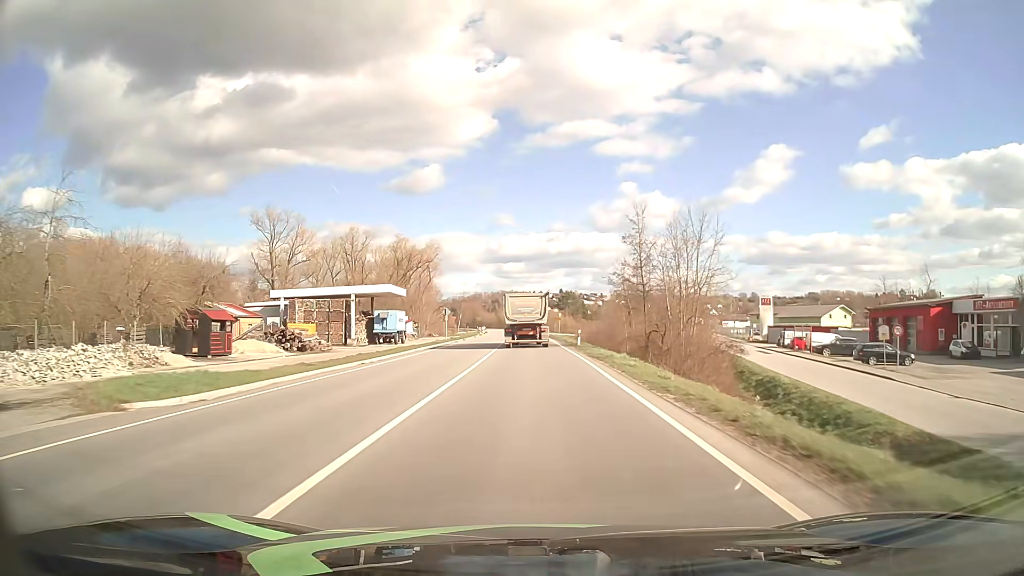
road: primary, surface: asphalt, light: Day
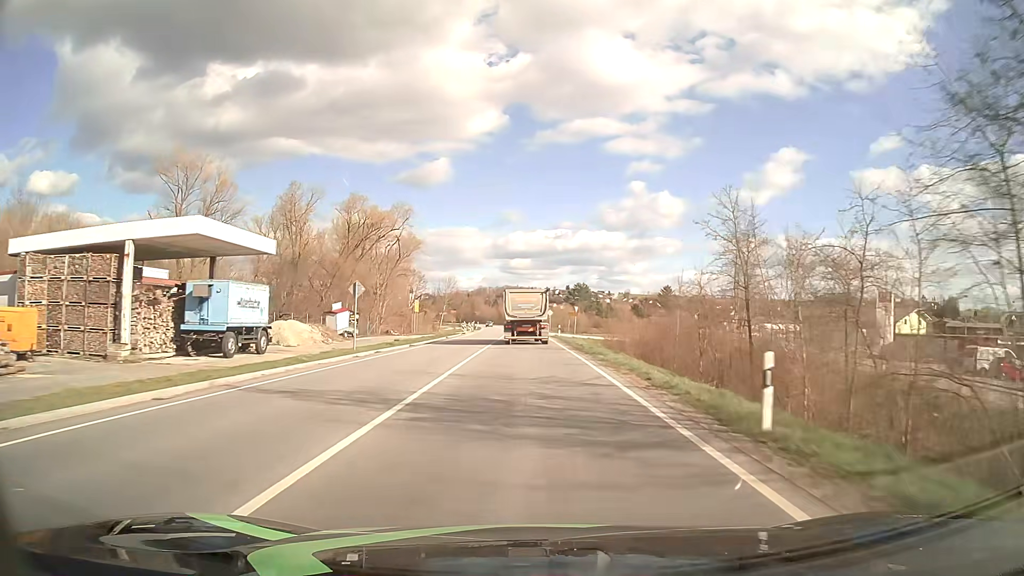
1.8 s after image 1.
(0.0, +34.0) m; 0°
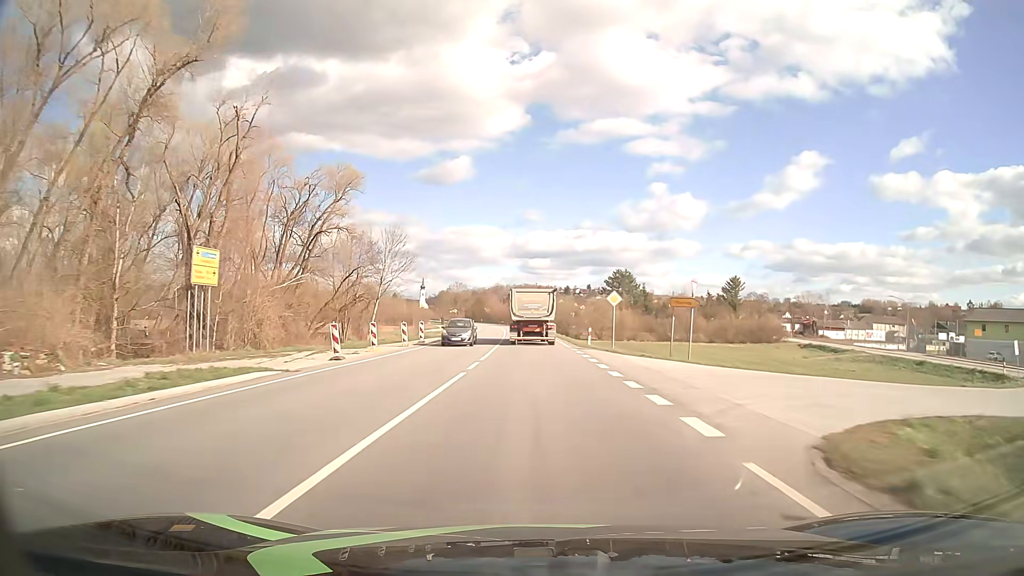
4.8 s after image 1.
(-0.8, +57.5) m; -2°
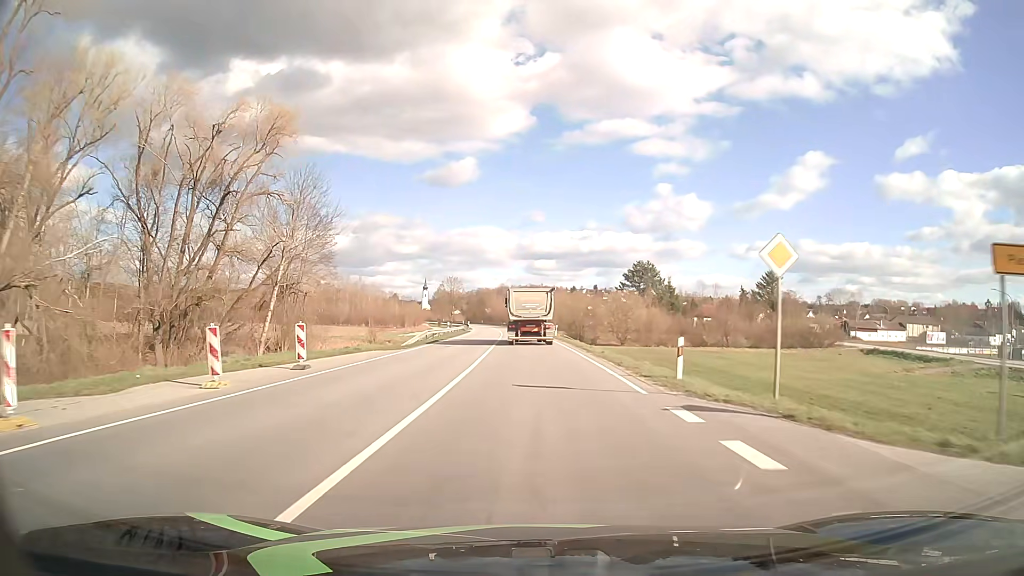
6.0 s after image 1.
(-0.1, +23.1) m; -1°
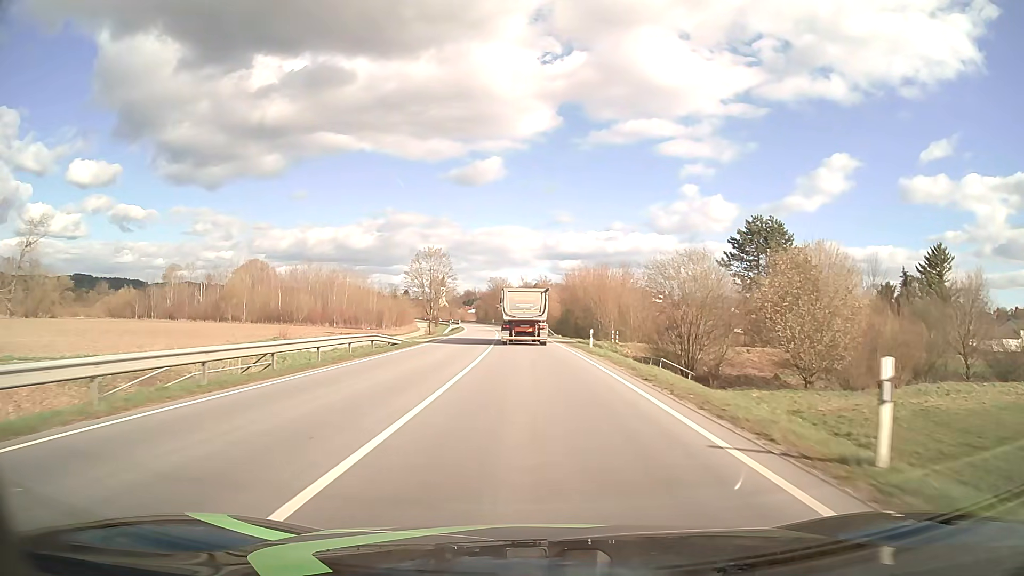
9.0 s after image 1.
(-0.8, +57.9) m; -2°
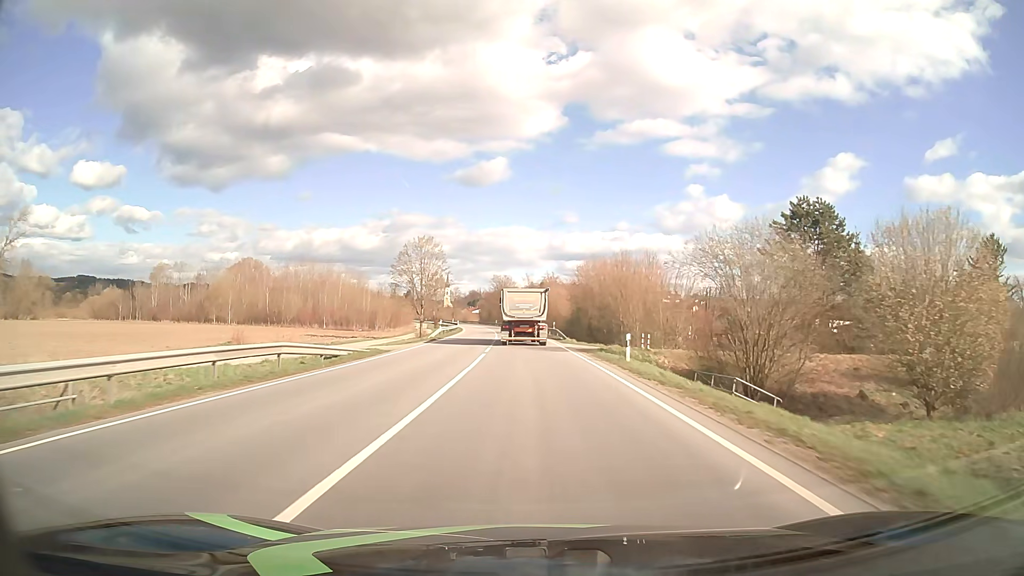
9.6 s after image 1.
(0.0, +11.7) m; -1°
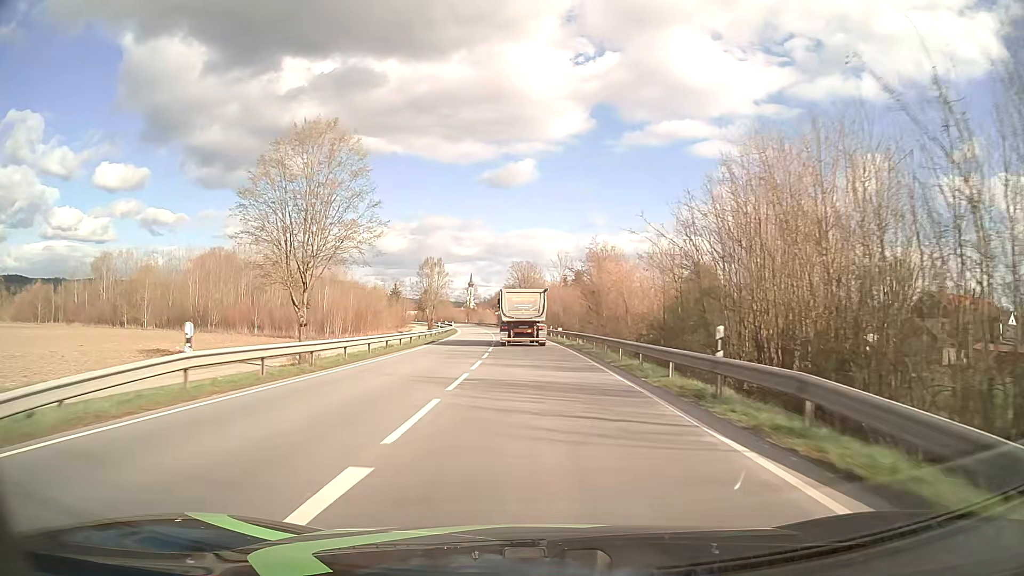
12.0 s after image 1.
(-0.9, +46.9) m; -2°
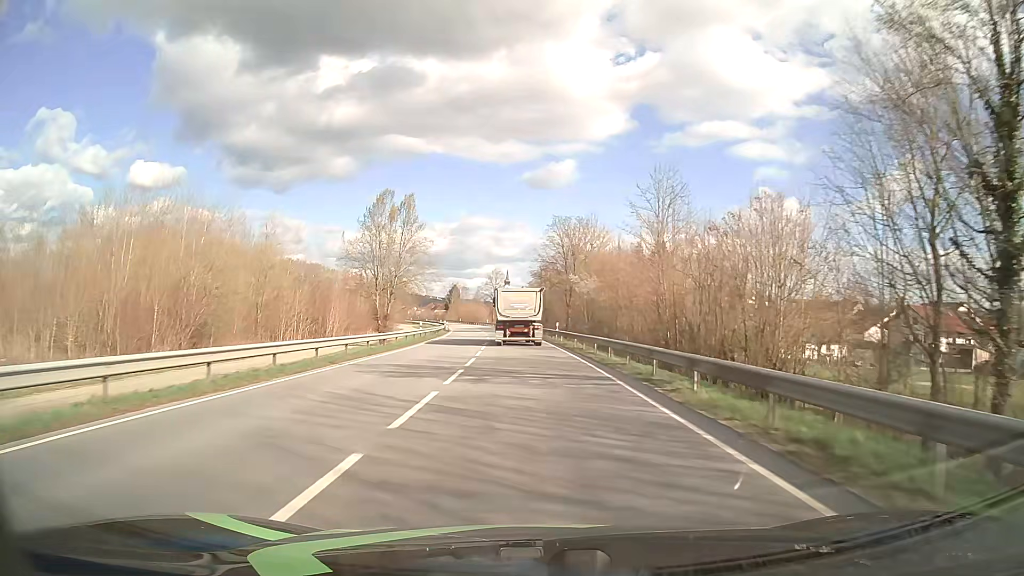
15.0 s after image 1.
(-1.6, +59.3) m; -3°
(0, +10) (0, +20) (-1, +30) (-1, +40) (-1, +50) (-2, +60) (-3, +70) (-4, +80) (-5, +90) (-6, +100) m
